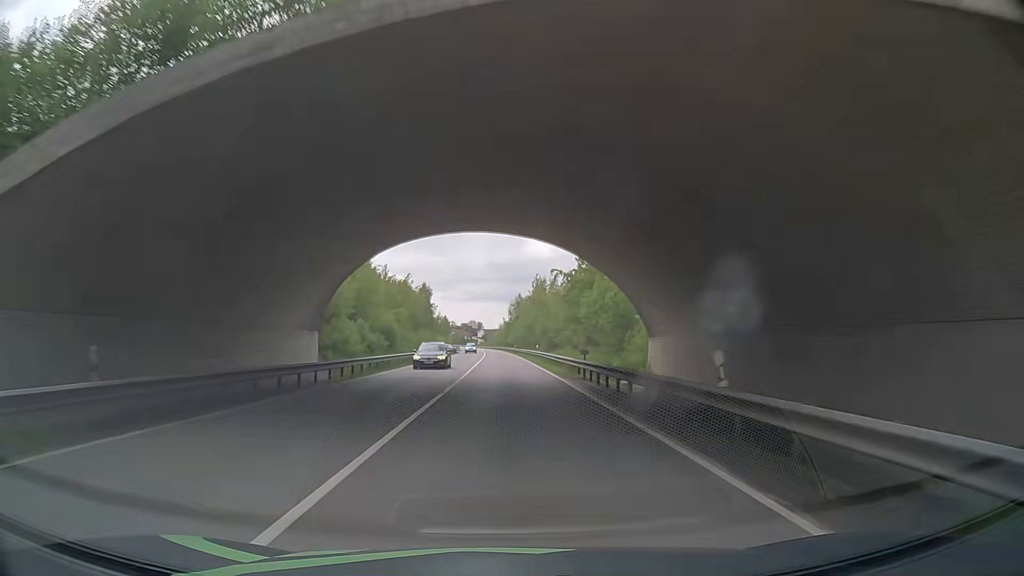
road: primary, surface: asphalt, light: Day
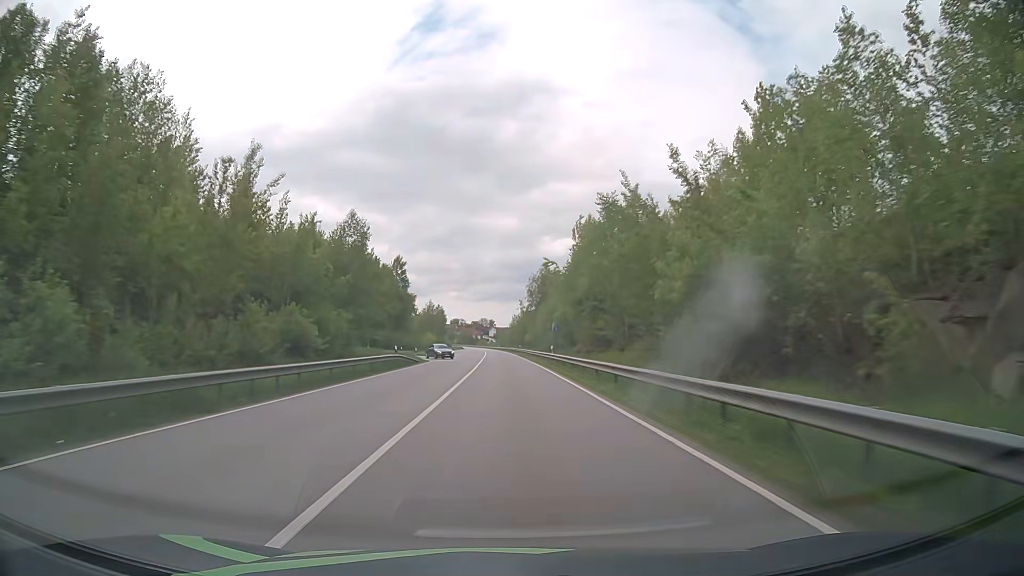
(-0.5, +63.2) m; -1°
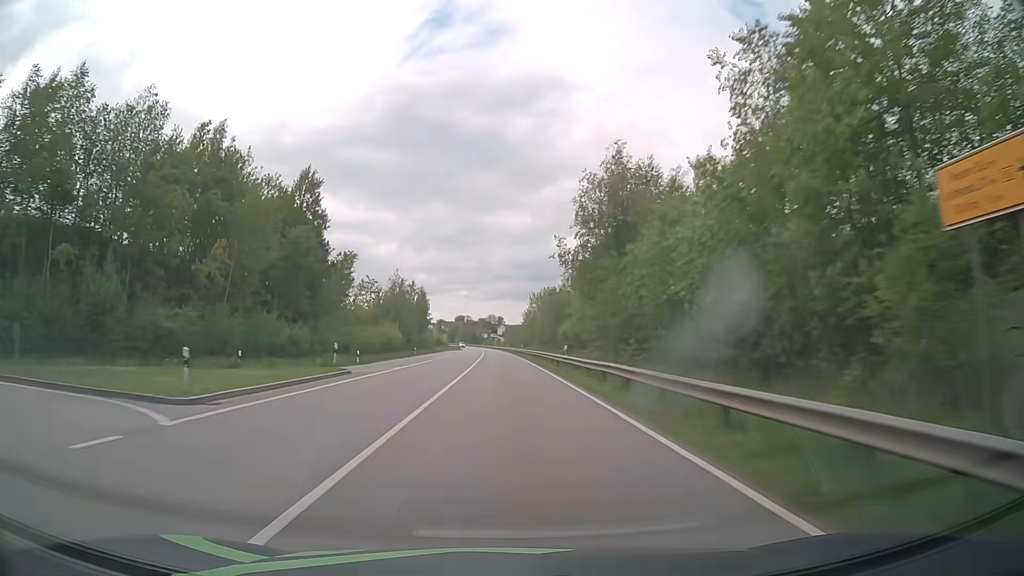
(-0.4, +62.8) m; -1°
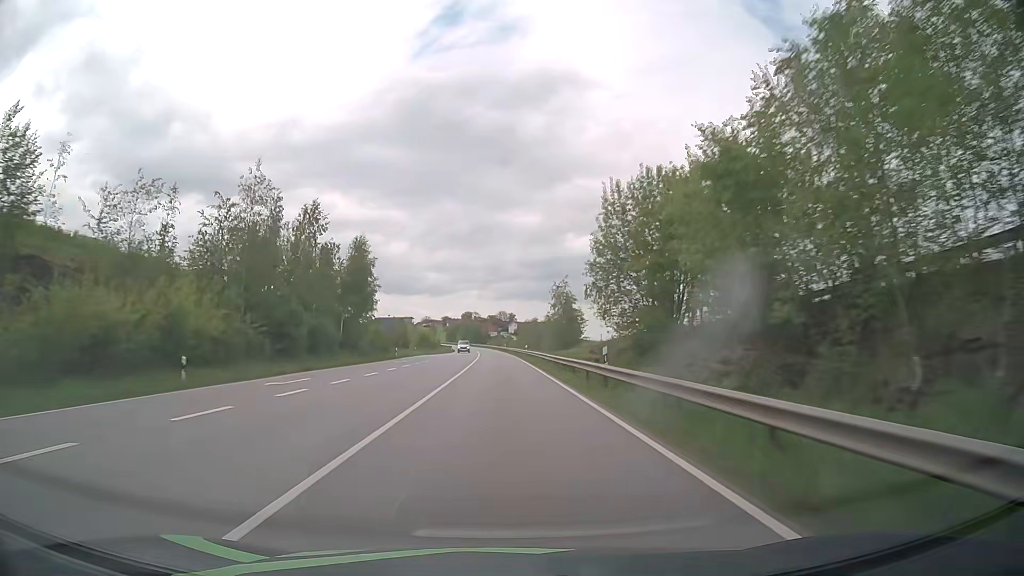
(-0.3, +62.5) m; -1°
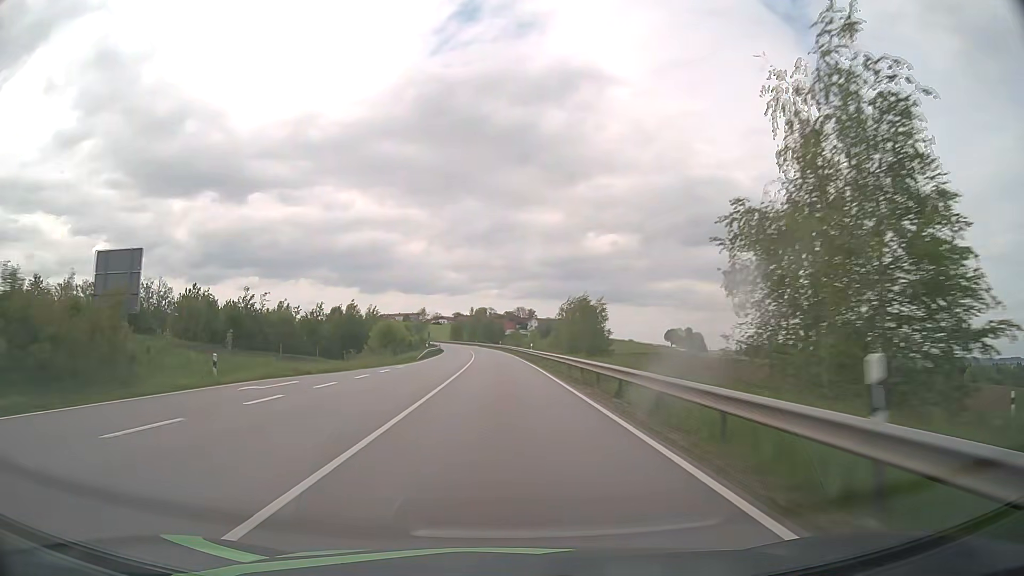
(-0.5, +62.6) m; -1°
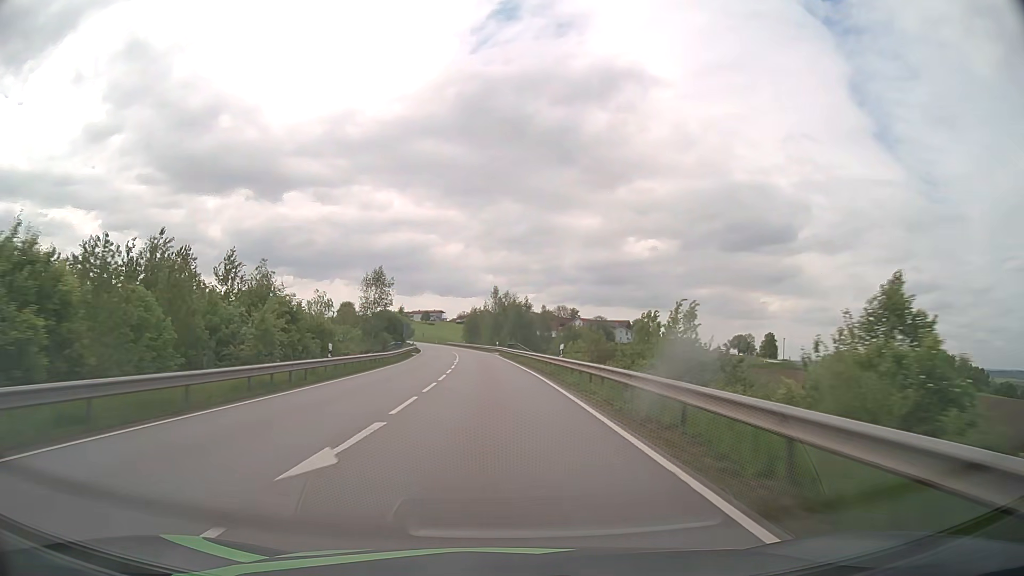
(-1.7, +78.8) m; -3°
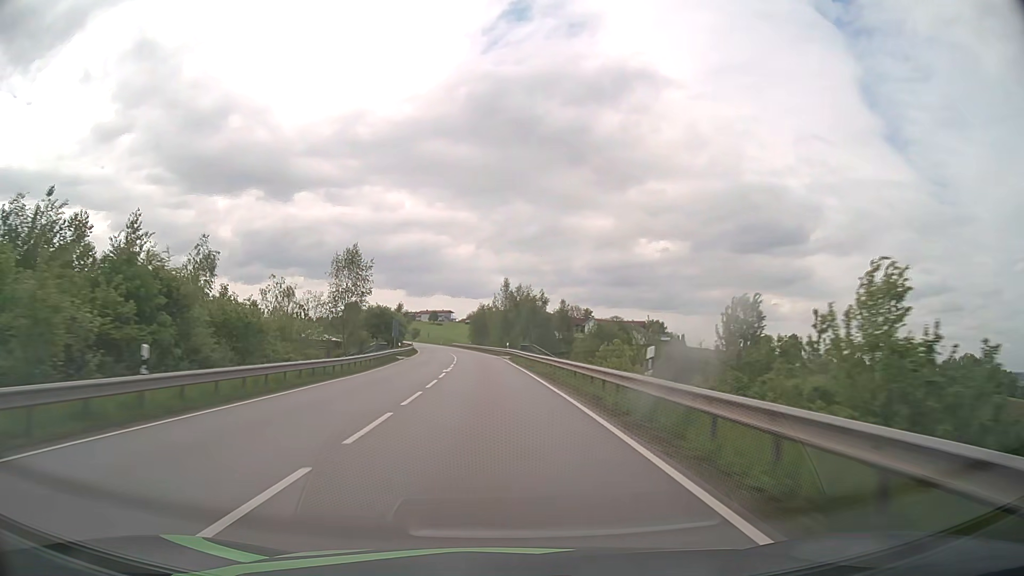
(-0.1, +15.8) m; -1°
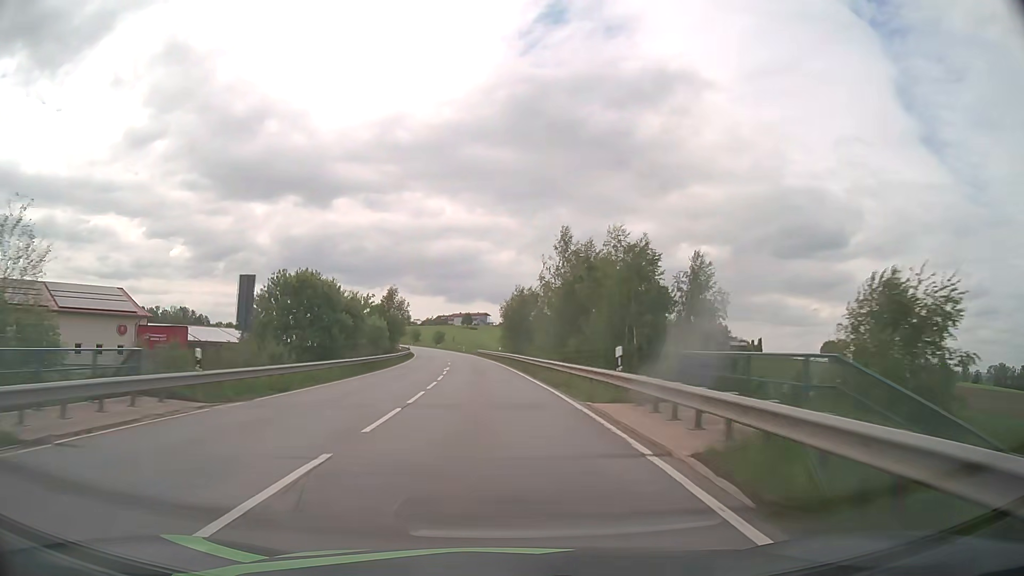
(-1.3, +47.4) m; -3°
(0, +10) (0, +20) (-1, +30) (-1, +40) (-2, +50) (-3, +60) (-4, +70) (-5, +80) (-6, +90) (-8, +100) m
